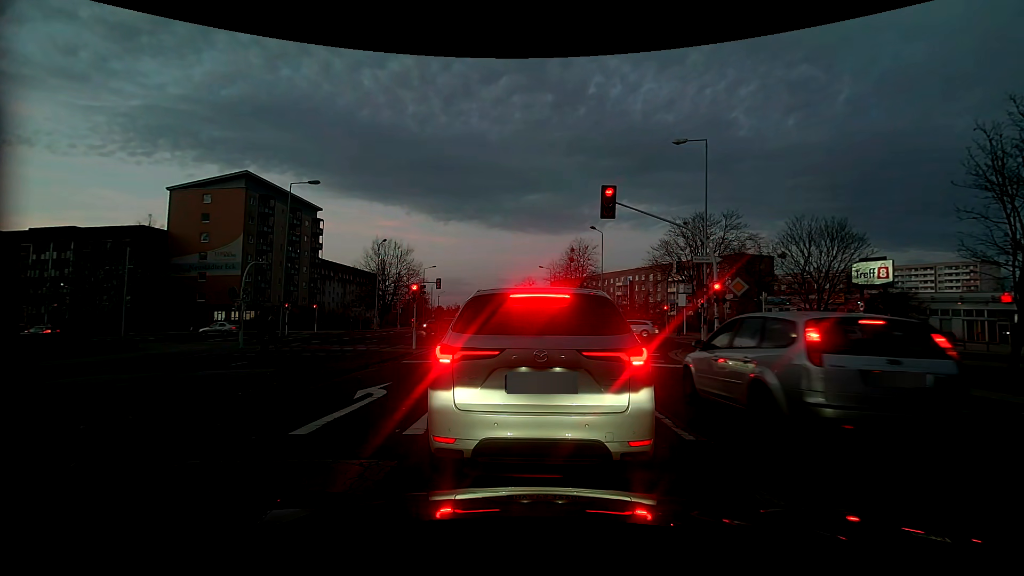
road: tertiary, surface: concrete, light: Dusk
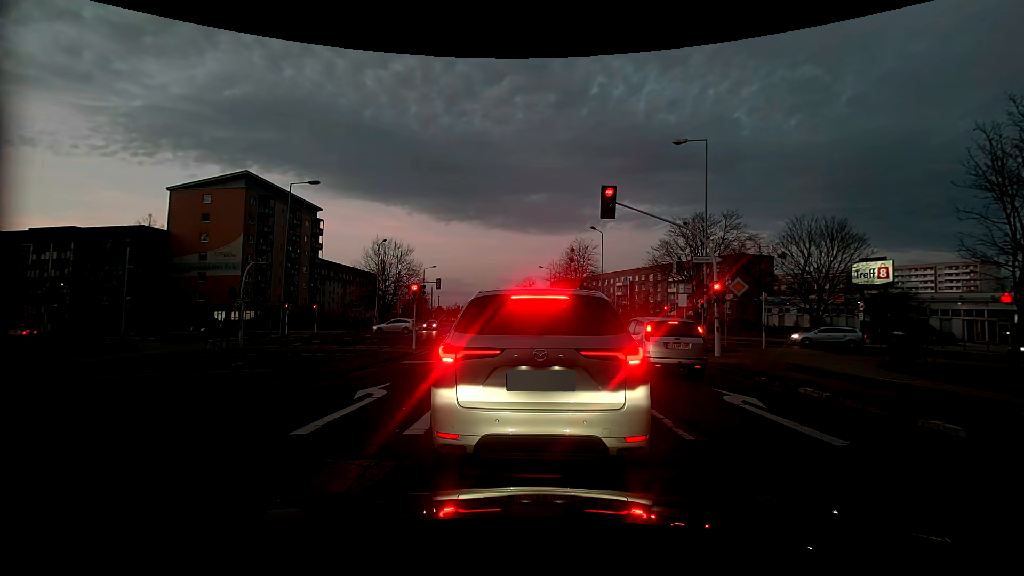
(0.0, 0.0) m; 0°
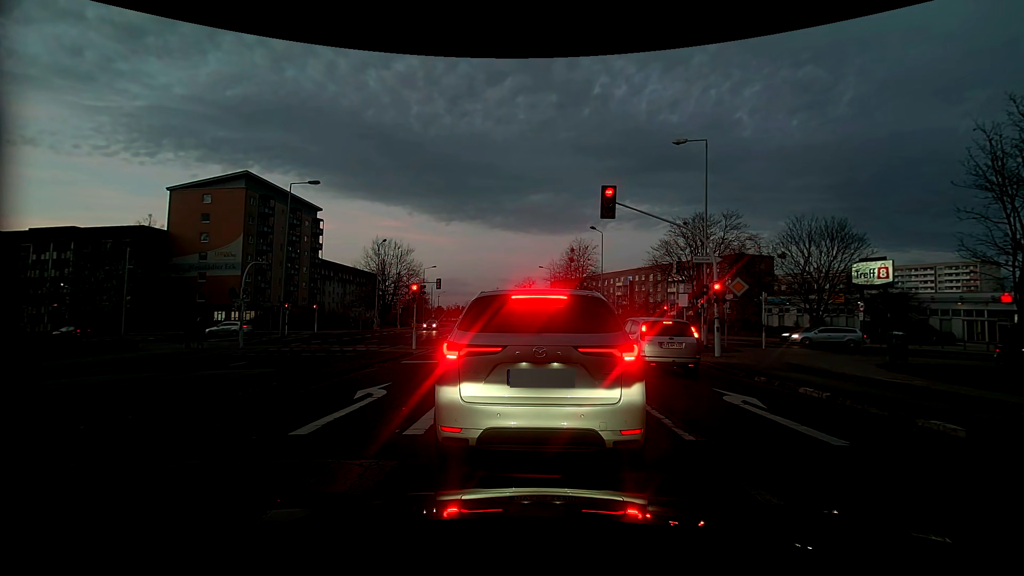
(0.0, 0.0) m; 0°
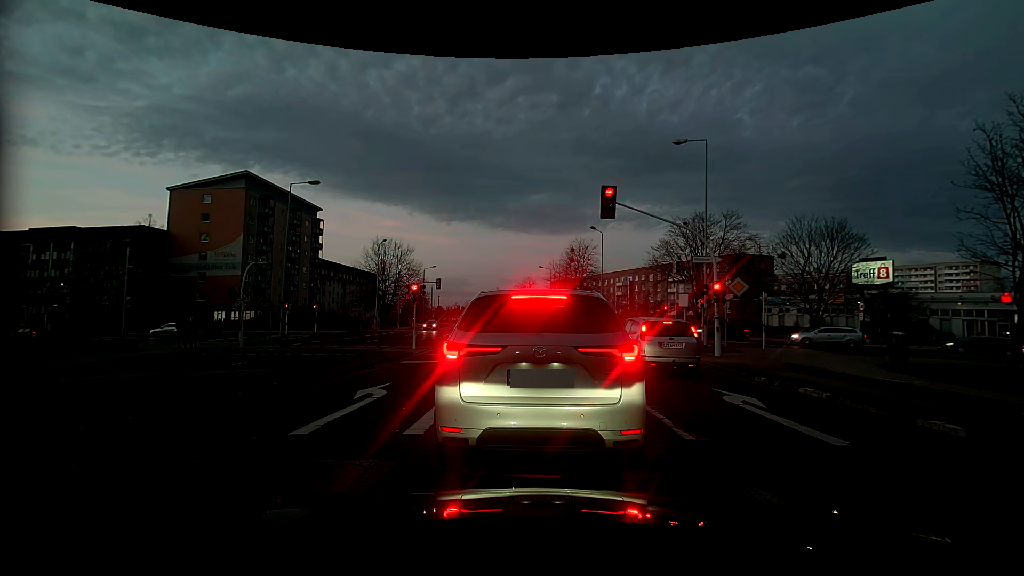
(0.0, 0.0) m; 0°
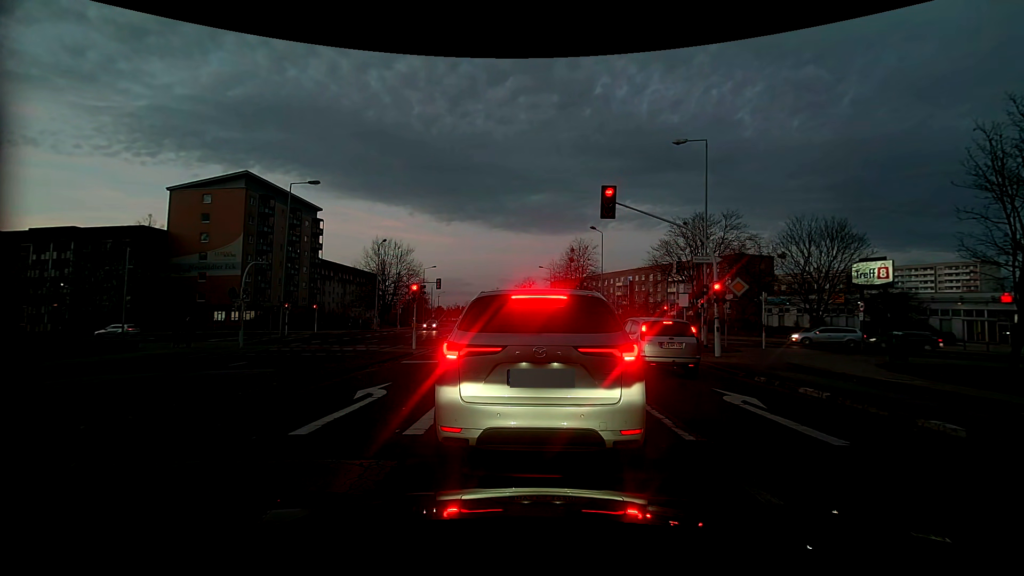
(0.0, 0.0) m; 0°
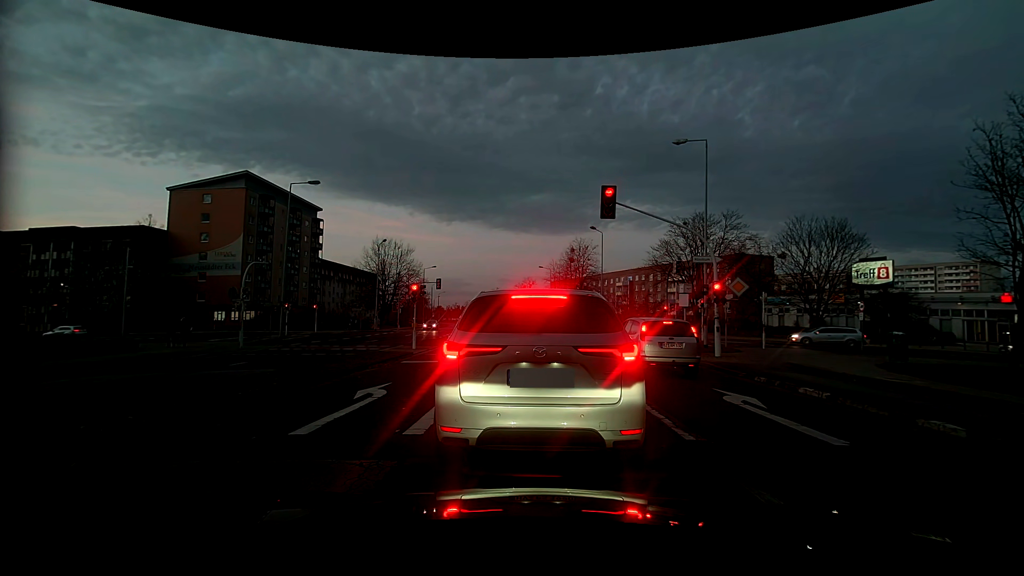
(0.0, 0.0) m; 0°
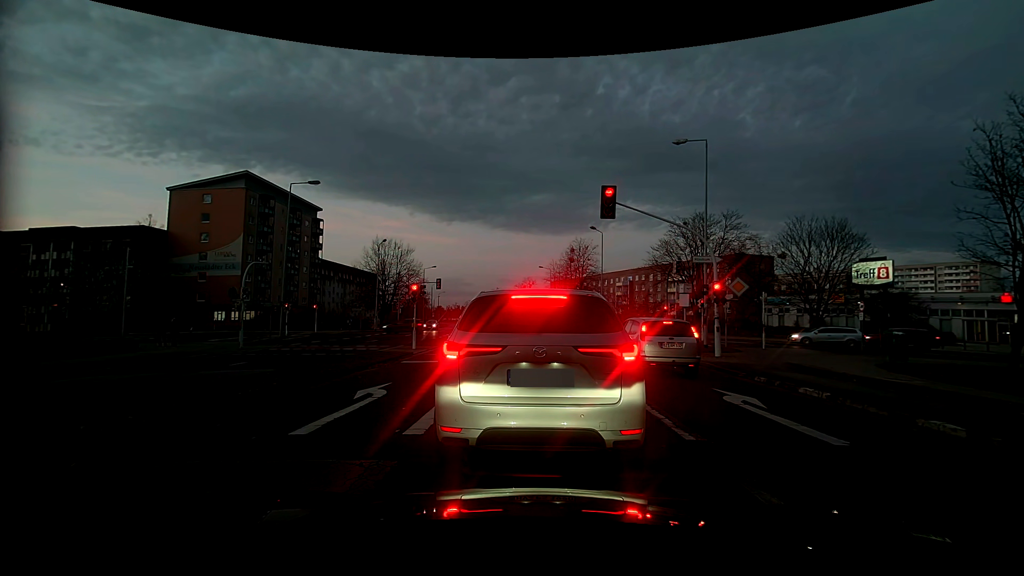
(0.0, 0.0) m; 0°
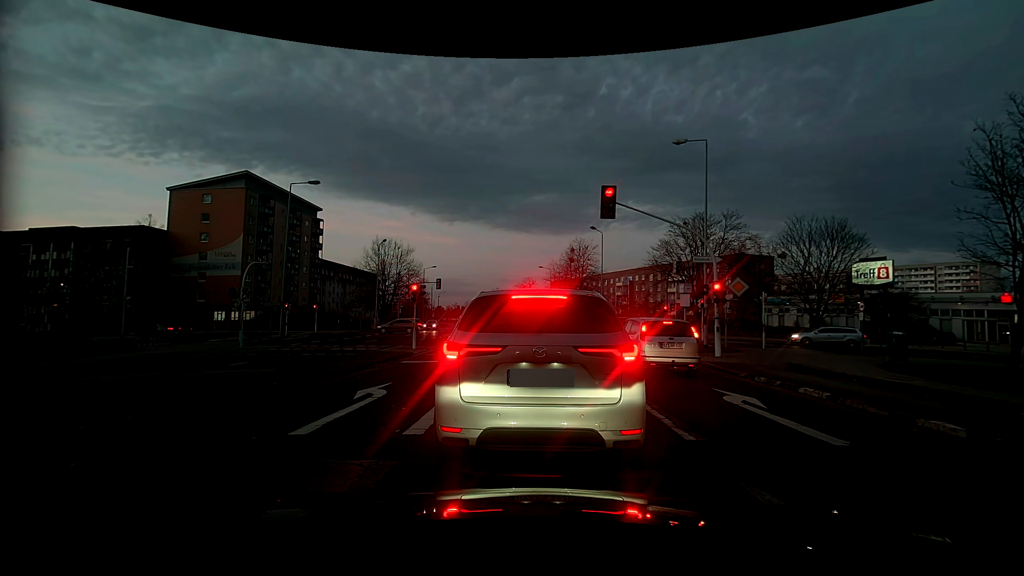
(0.0, 0.0) m; 0°
(0, +10) (0, +20) (-1, +30) (-1, +40) (-2, +50) (-3, +60) (-3, +70) (-4, +80) (-5, +90) (-6, +100) m
